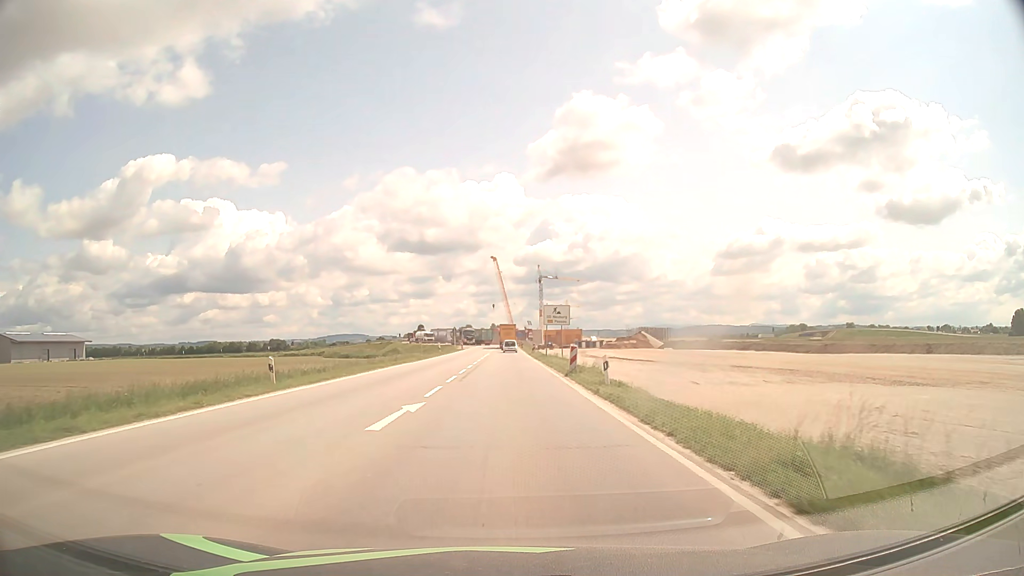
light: Day
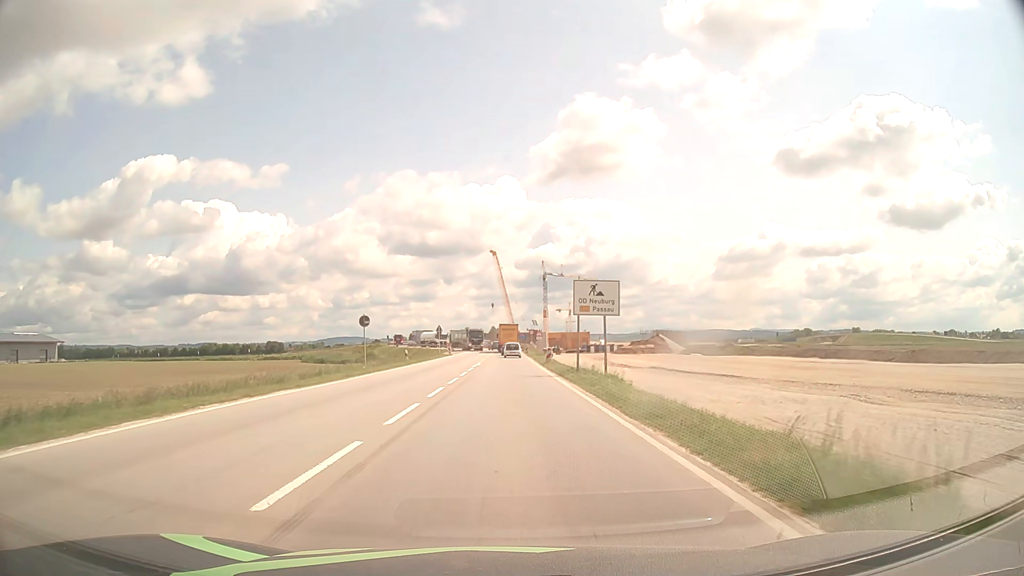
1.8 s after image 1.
(0.0, +23.7) m; 0°
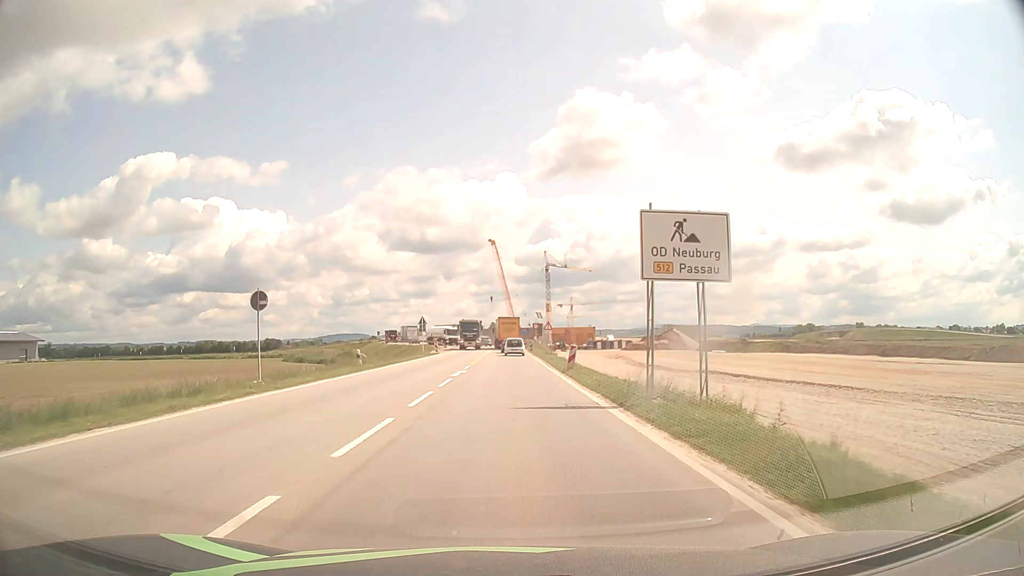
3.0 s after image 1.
(0.0, +15.4) m; 0°
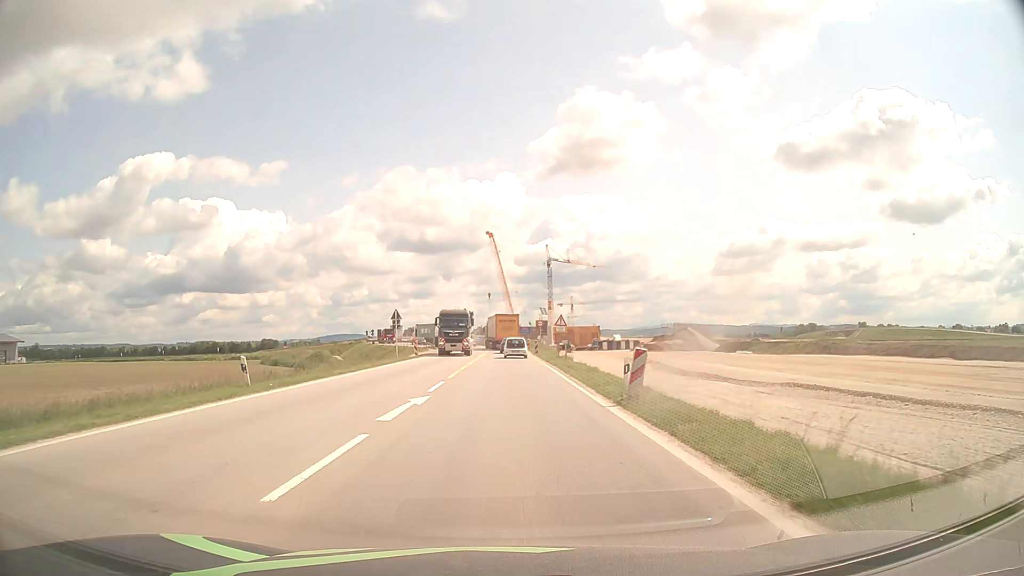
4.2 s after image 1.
(0.0, +14.2) m; 0°
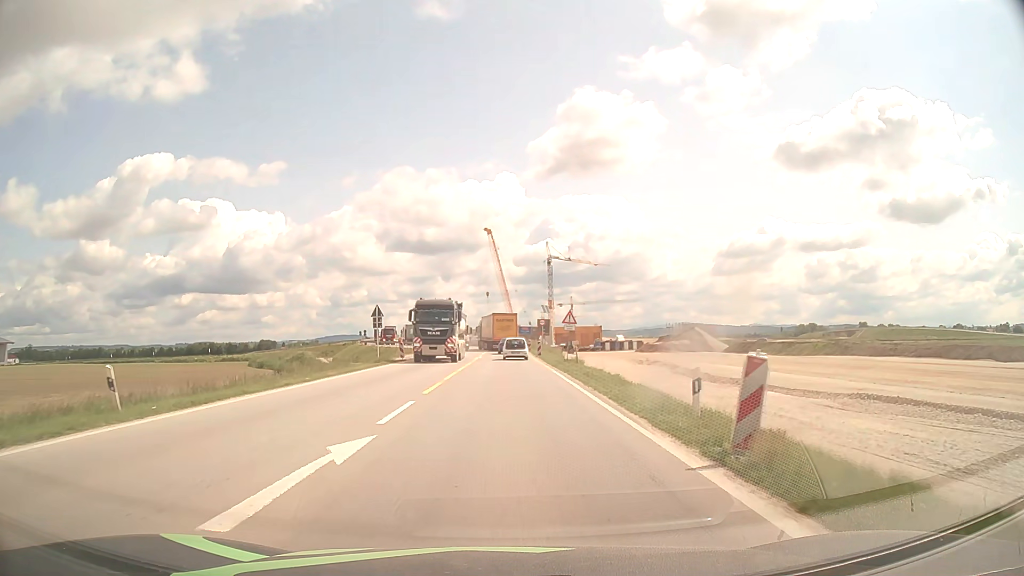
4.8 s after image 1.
(0.0, +6.6) m; 0°
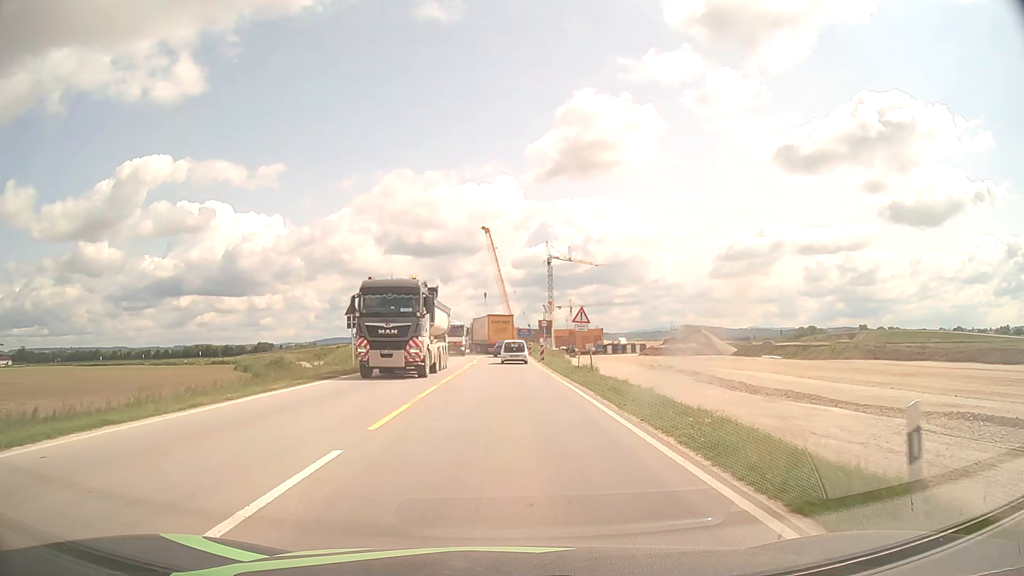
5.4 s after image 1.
(0.0, +6.4) m; 0°
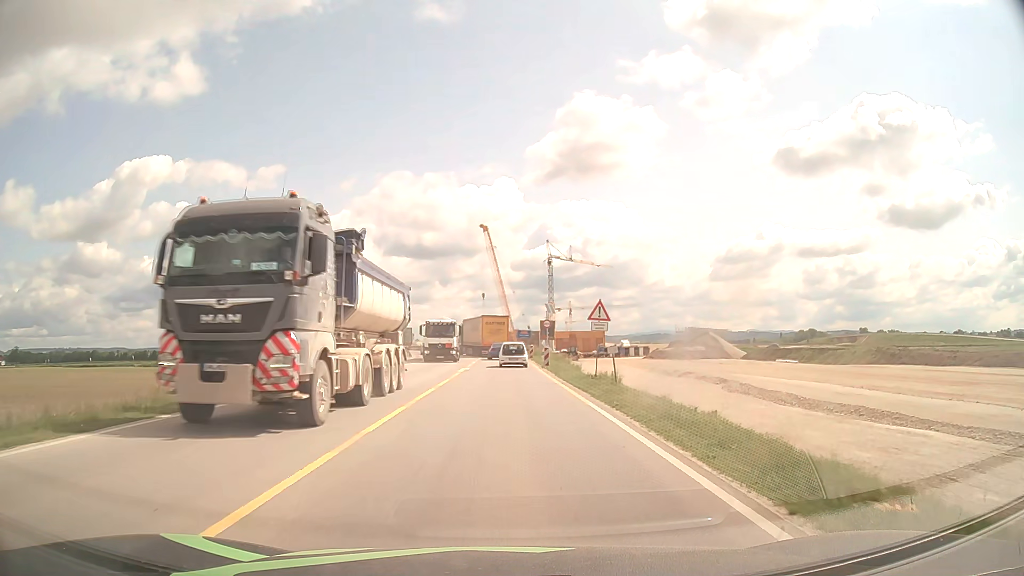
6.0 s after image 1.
(0.0, +6.2) m; 0°
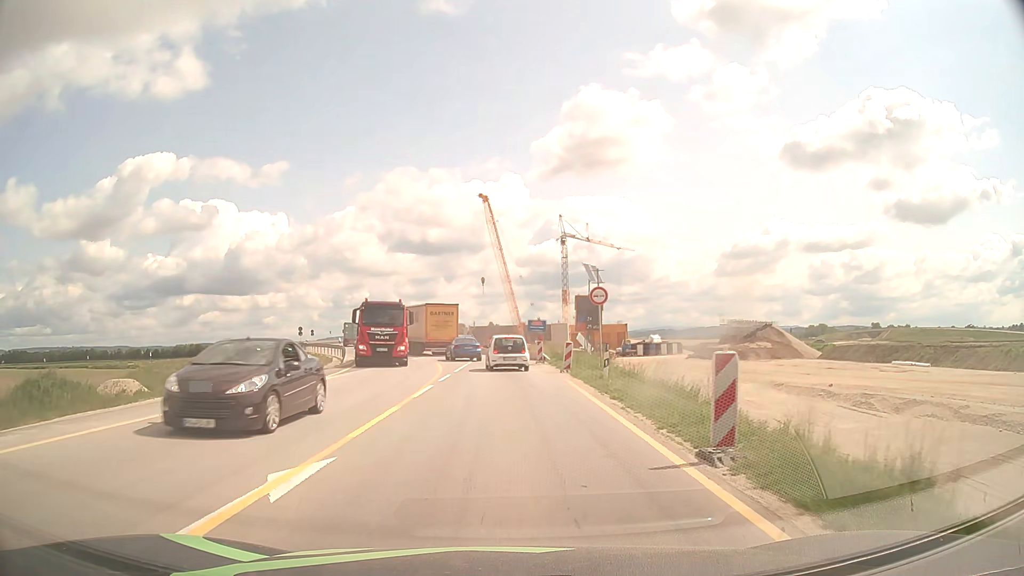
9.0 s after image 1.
(0.0, +30.7) m; 0°
(0, +10) (0, +20) (-1, +30) (-2, +40) (-4, +50) (-8, +59) (-11, +68) (-15, +78) (-19, +87) (-22, +96) m
